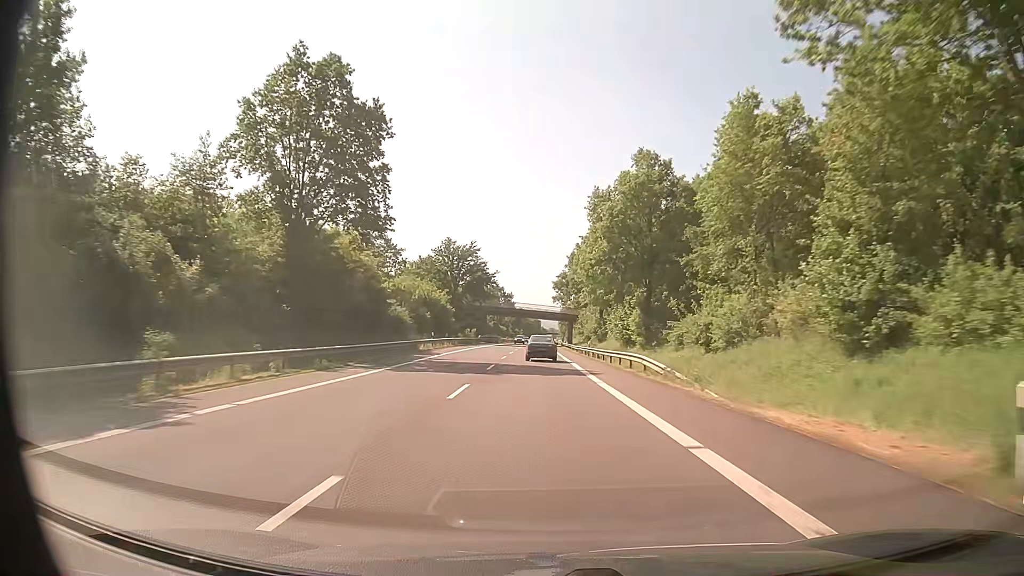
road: primary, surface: asphalt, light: Day
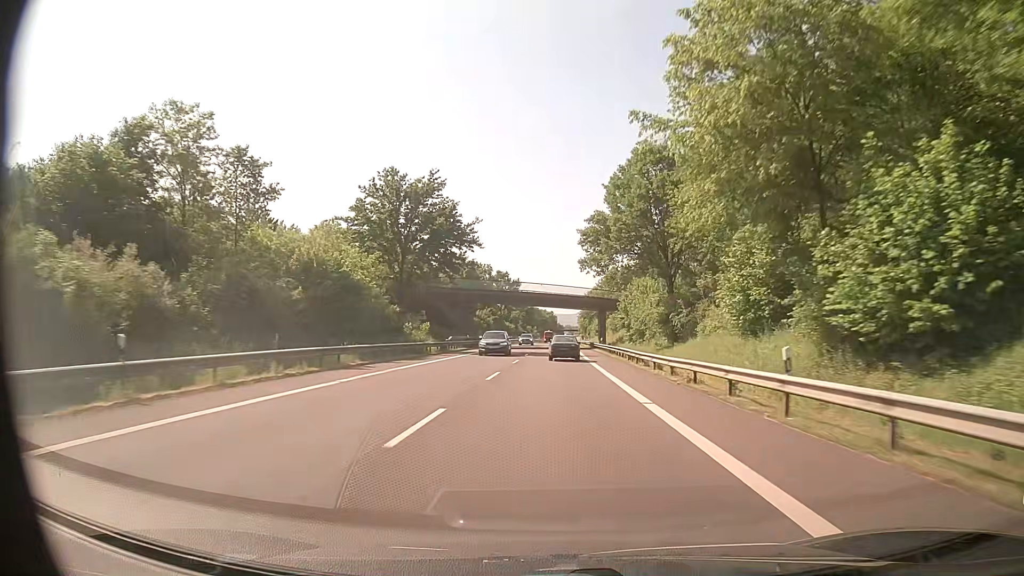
(-0.7, +42.3) m; -2°
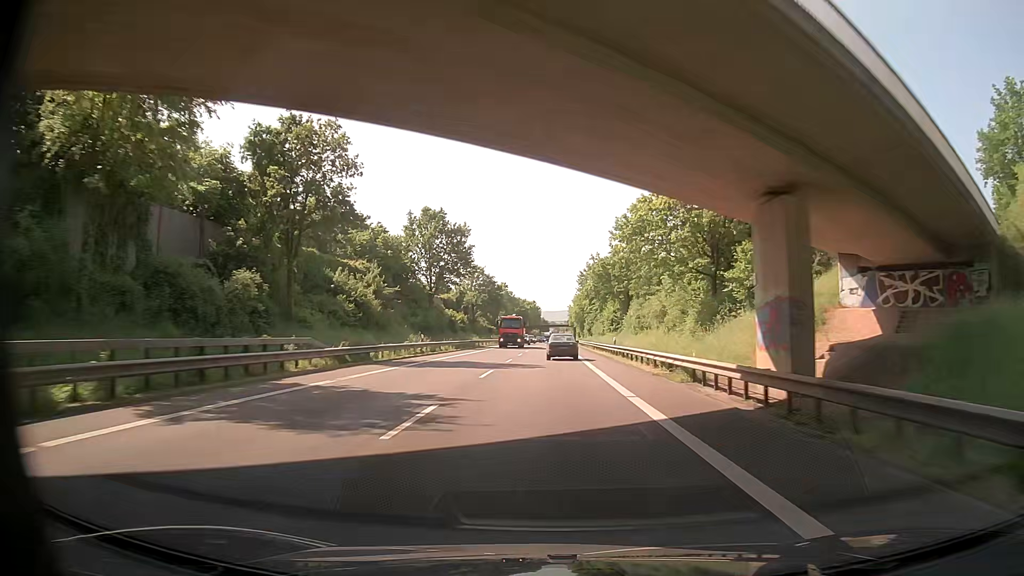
(+1.2, +71.3) m; +1°
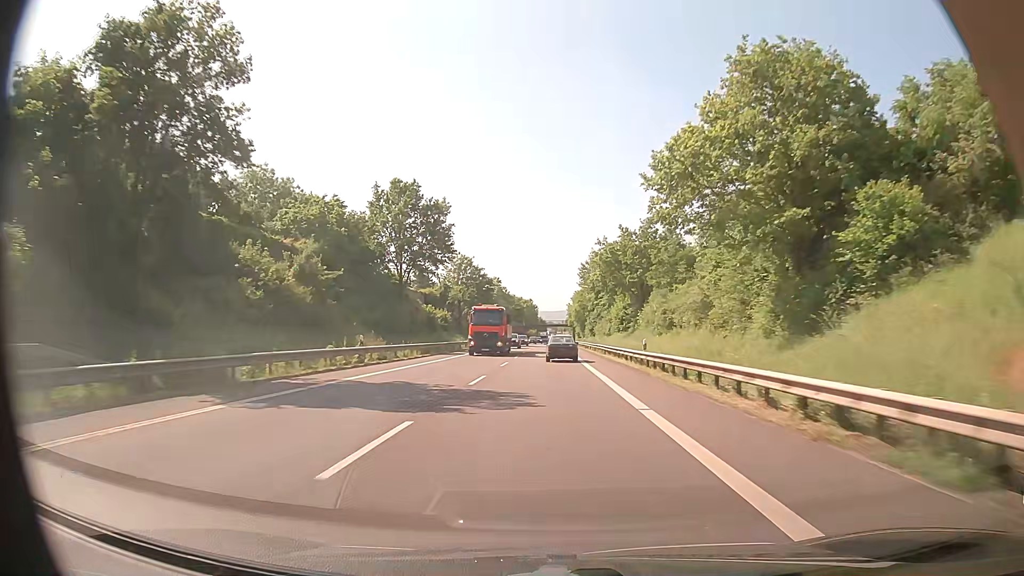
(0.0, +14.3) m; -1°
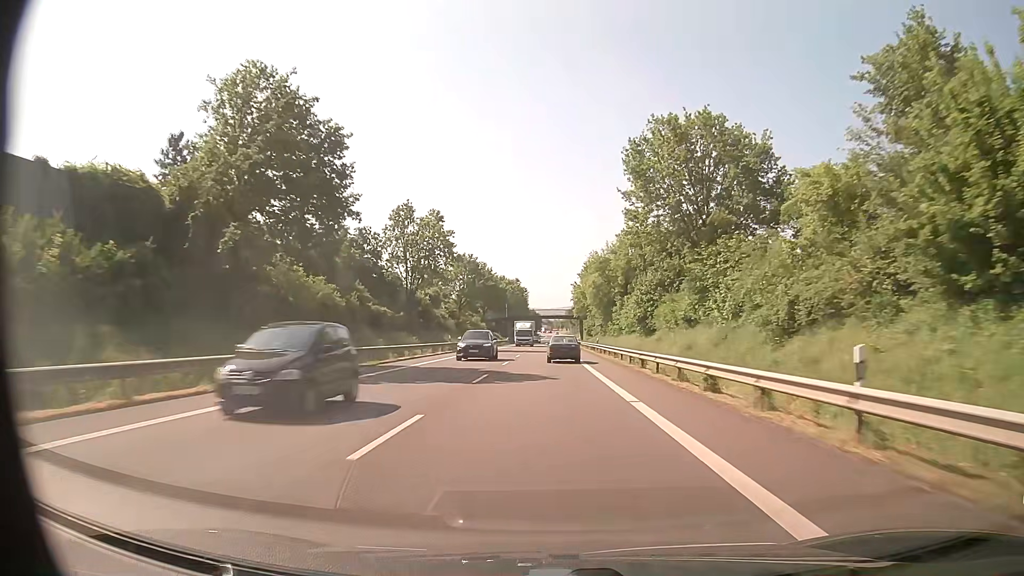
(+1.5, +70.8) m; +2°
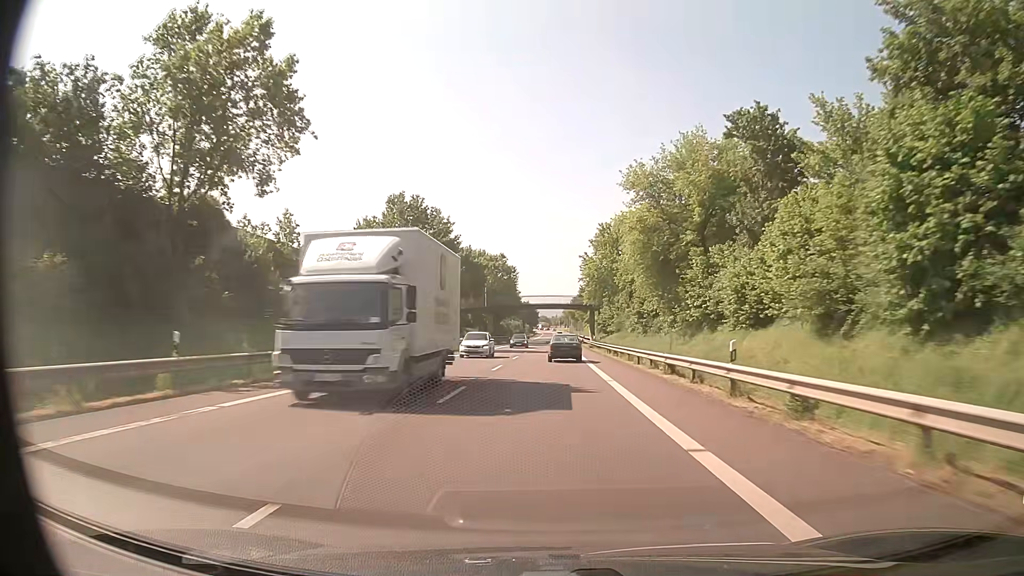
(0.0, +42.0) m; 0°
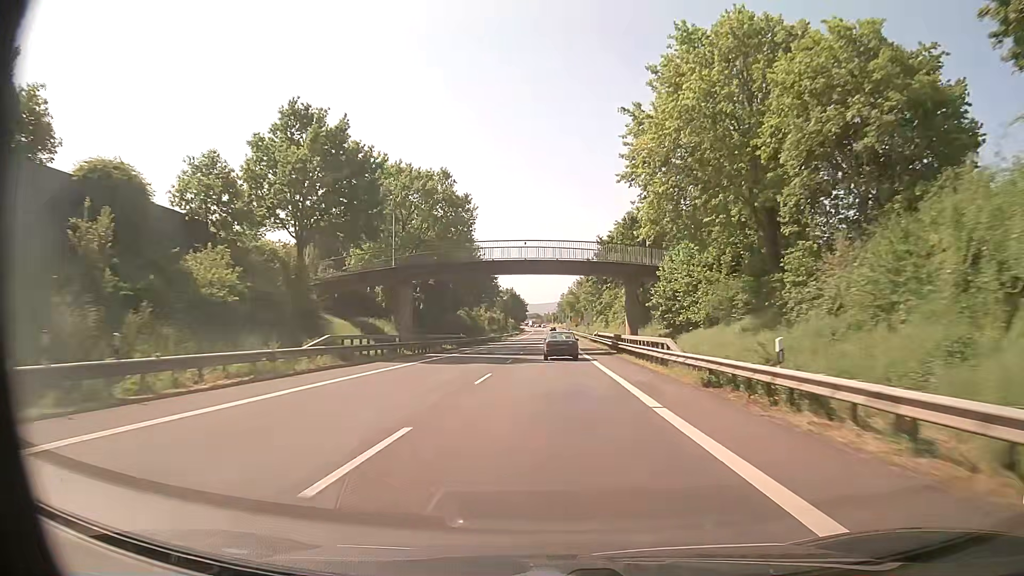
(+0.5, +55.4) m; +1°
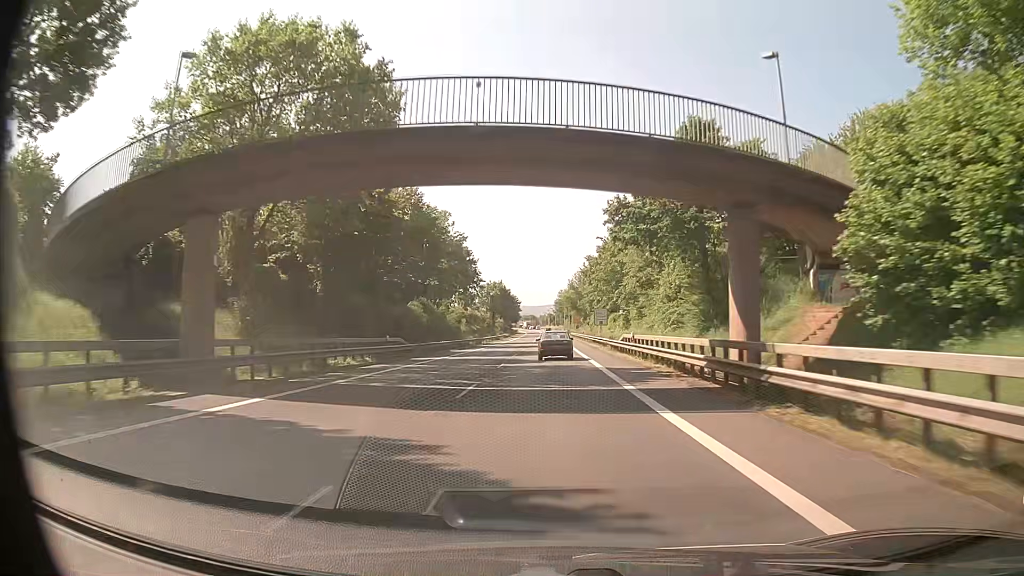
(+0.1, +27.5) m; 0°
(0, +10) (0, +20) (0, +30) (0, +40) (+1, +50) (+1, +60) (+1, +70) (+1, +80) (+1, +90) (+1, +100) m
